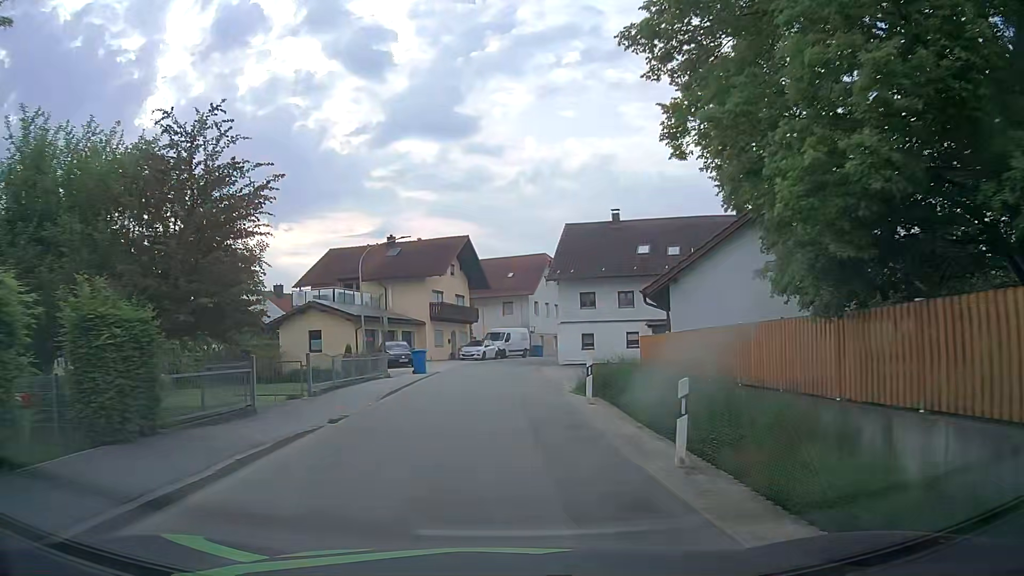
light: Day
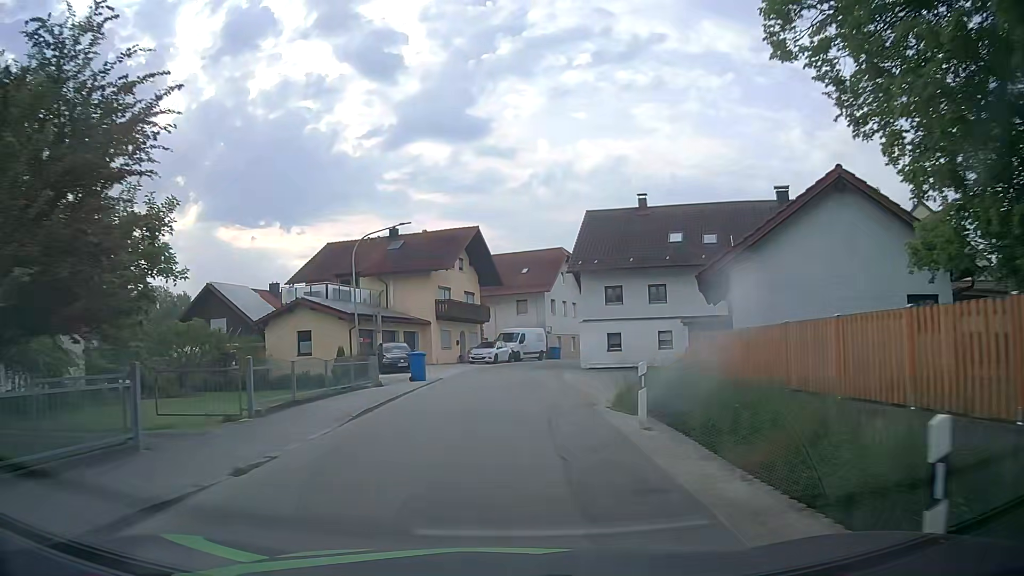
(-0.1, +5.1) m; -2°
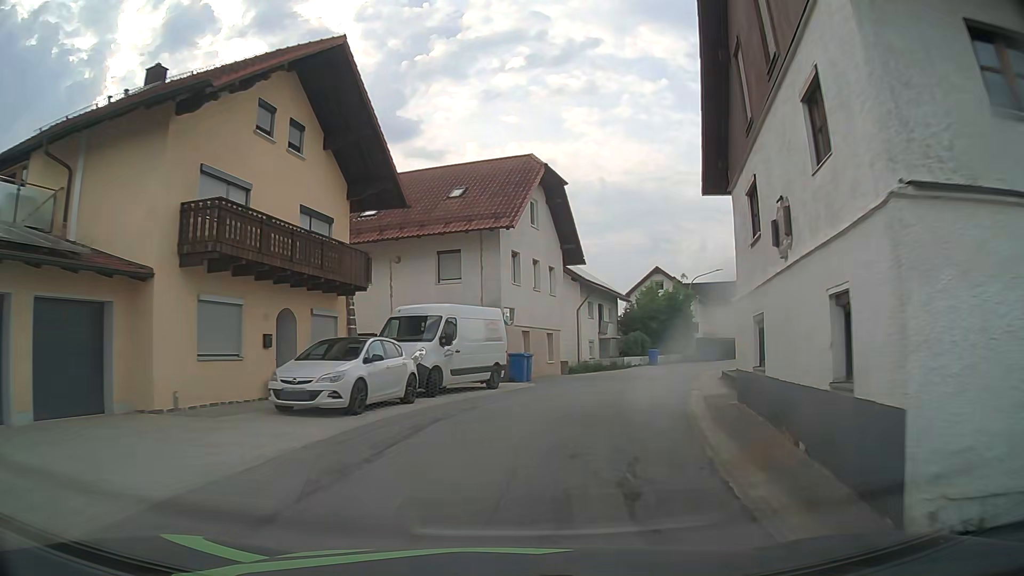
(+0.4, +31.1) m; +6°
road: tertiary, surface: asphalt
(+1, +10) (+3, +20) (+6, +29) (+10, +38) (+15, +47) (+22, +54) (+30, +61) (+38, +66) (+47, +70) (+56, +74) m
